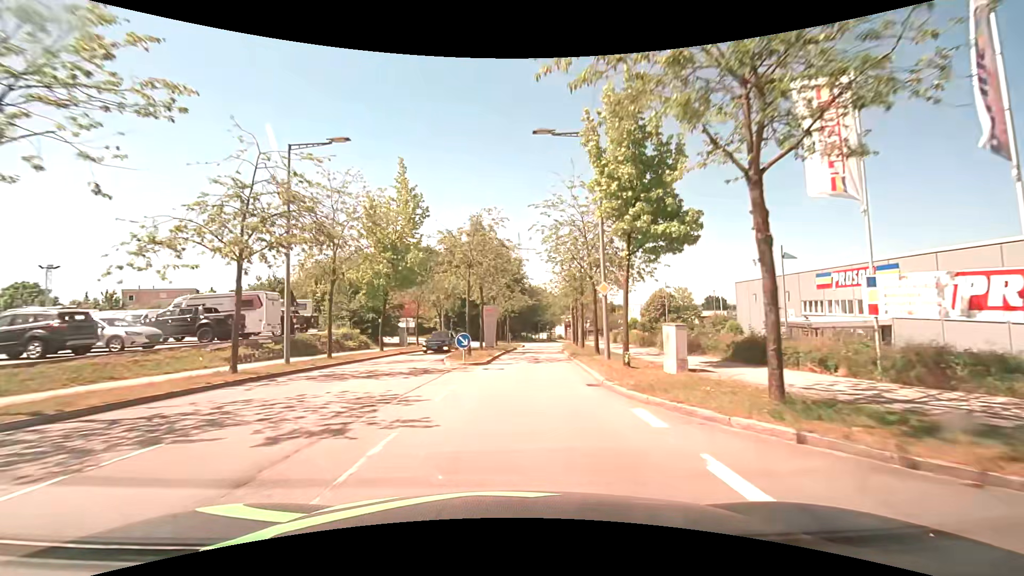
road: residential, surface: asphalt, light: Day
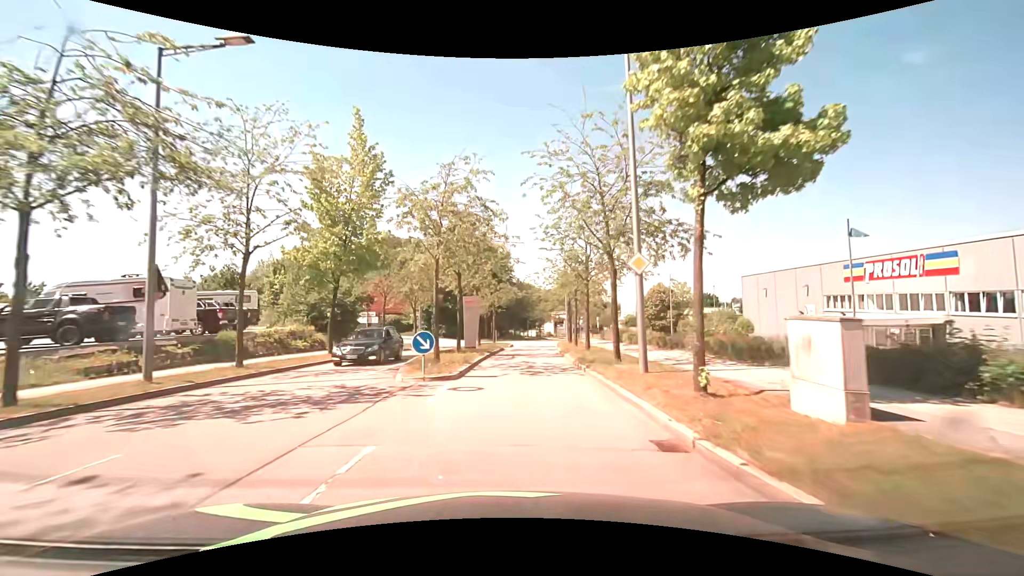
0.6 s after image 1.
(+0.1, +6.7) m; +2°
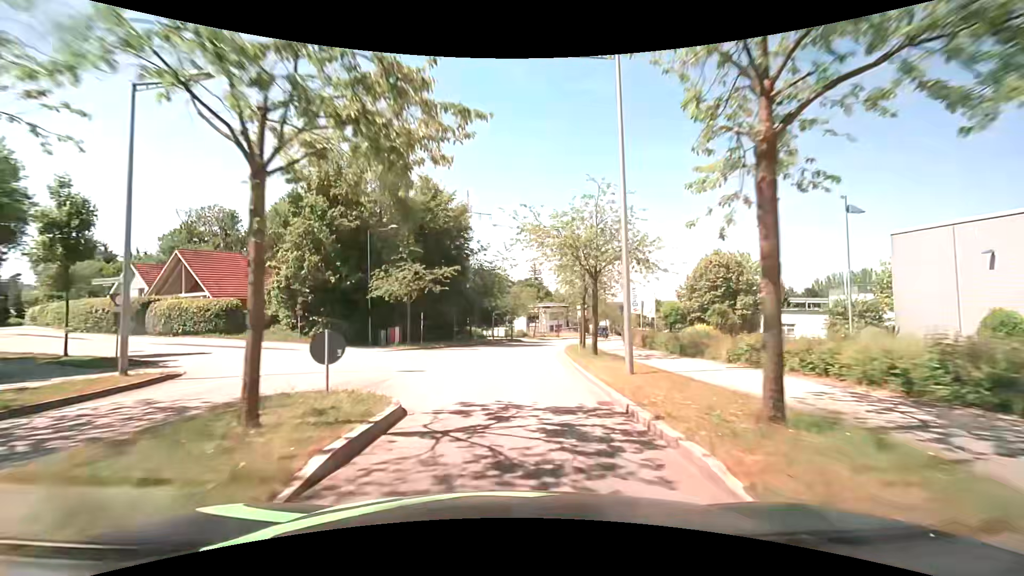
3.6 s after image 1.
(+1.3, +34.4) m; +3°
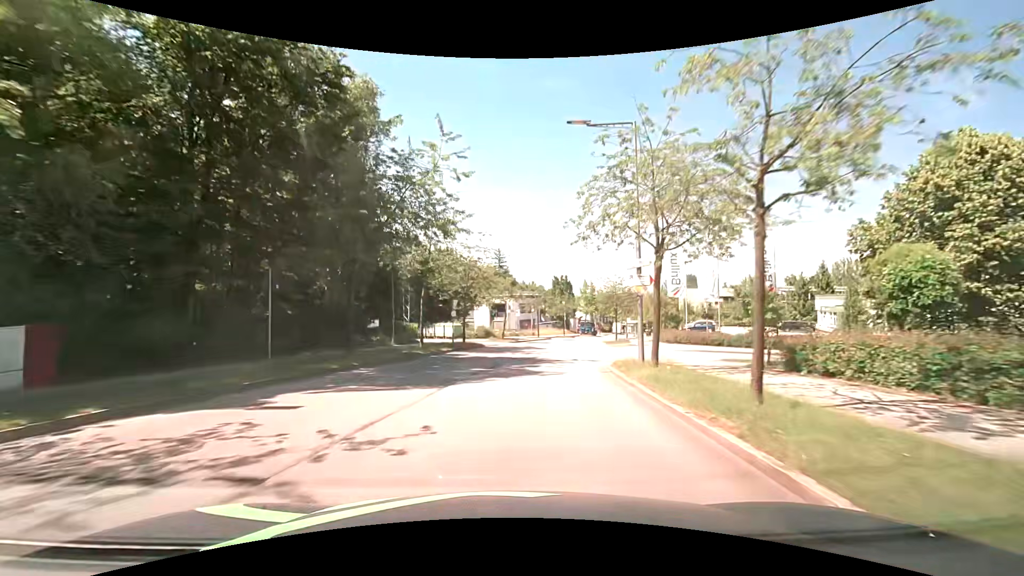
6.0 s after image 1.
(+1.0, +30.0) m; +5°
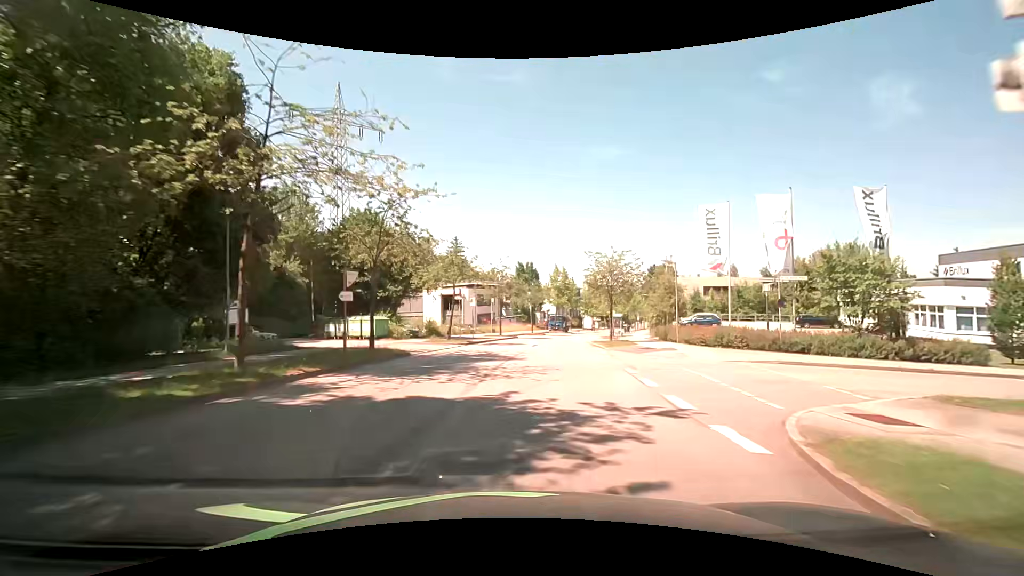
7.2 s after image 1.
(+0.5, +15.2) m; +5°
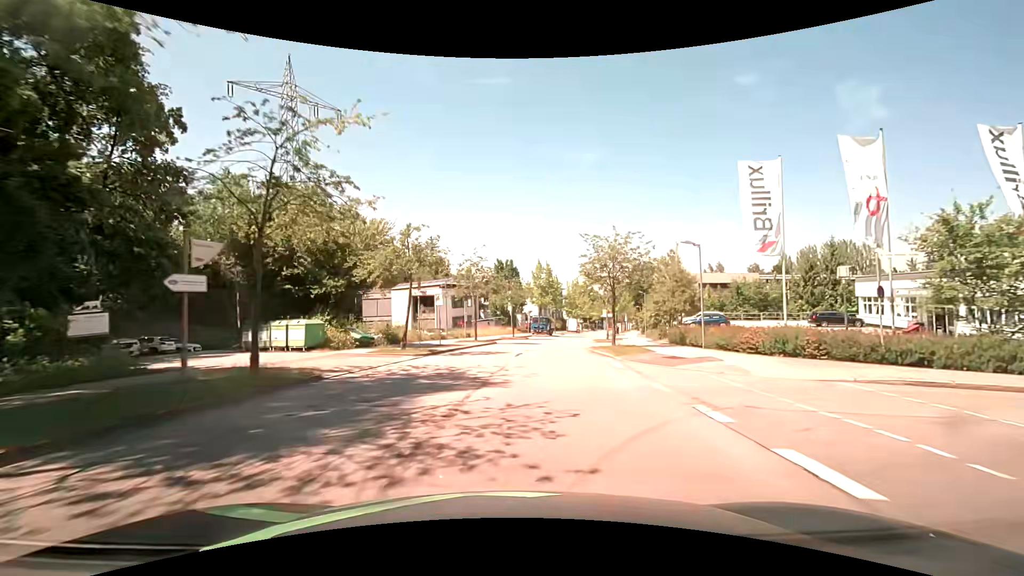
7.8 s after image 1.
(+0.1, +7.6) m; +2°
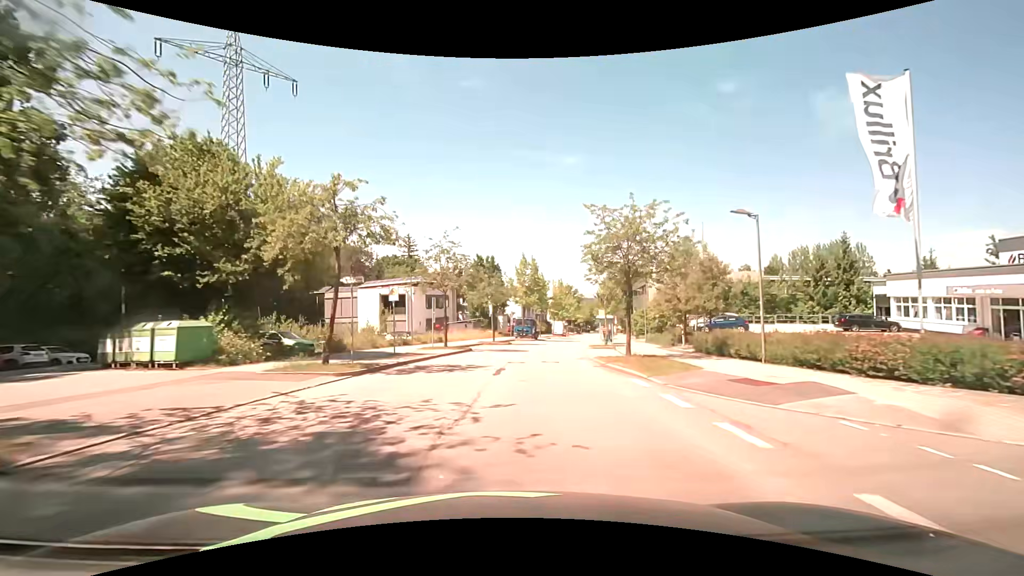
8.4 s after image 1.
(+0.1, +7.6) m; +2°
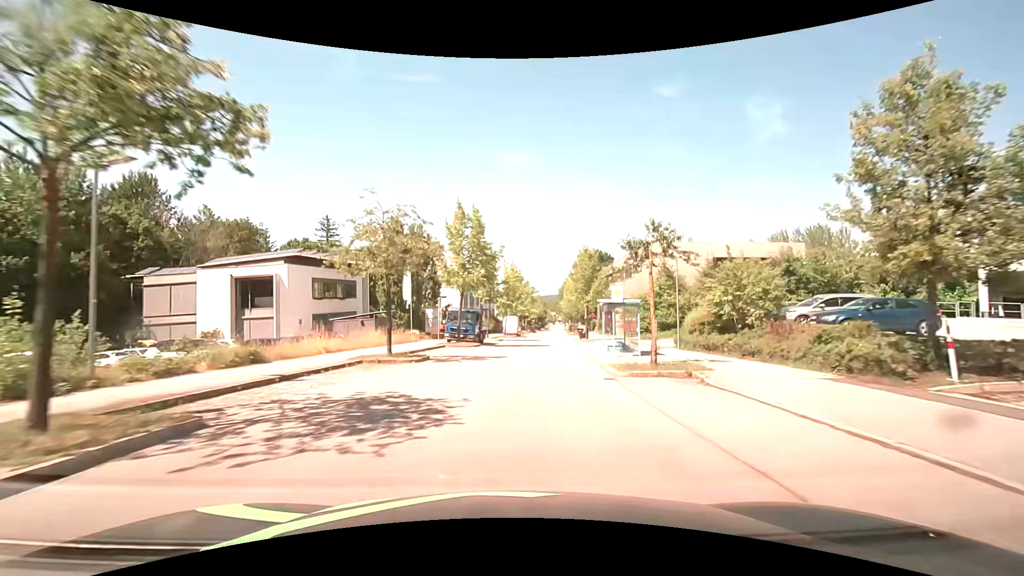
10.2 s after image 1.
(+1.2, +22.7) m; +6°
(0, +10) (+1, +20) (+2, +30) (+3, +40) (+4, +50) (+5, +60) (+6, +70) (+7, +80) (+9, +90) (+10, +99) m
